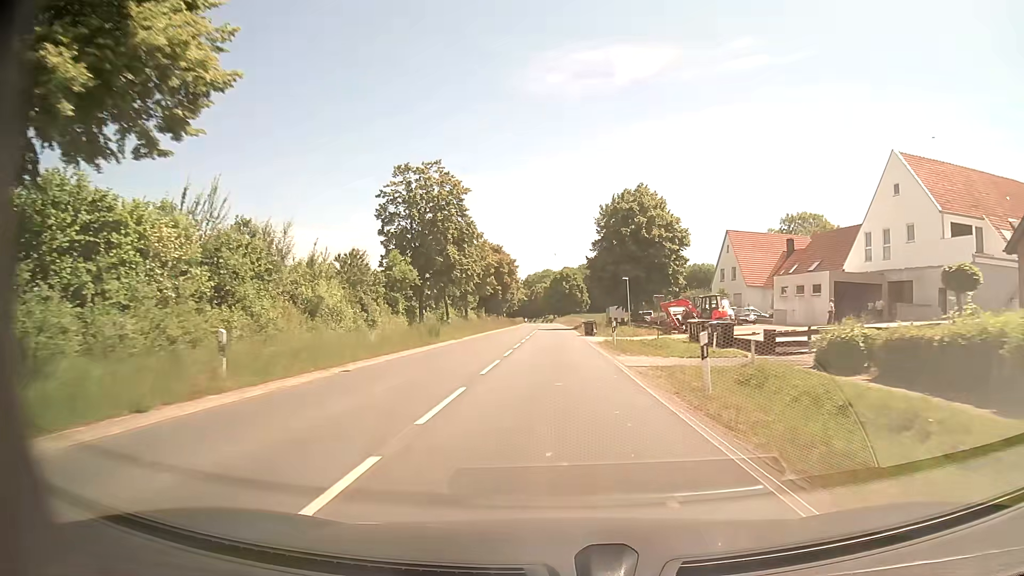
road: secondary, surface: asphalt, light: Day
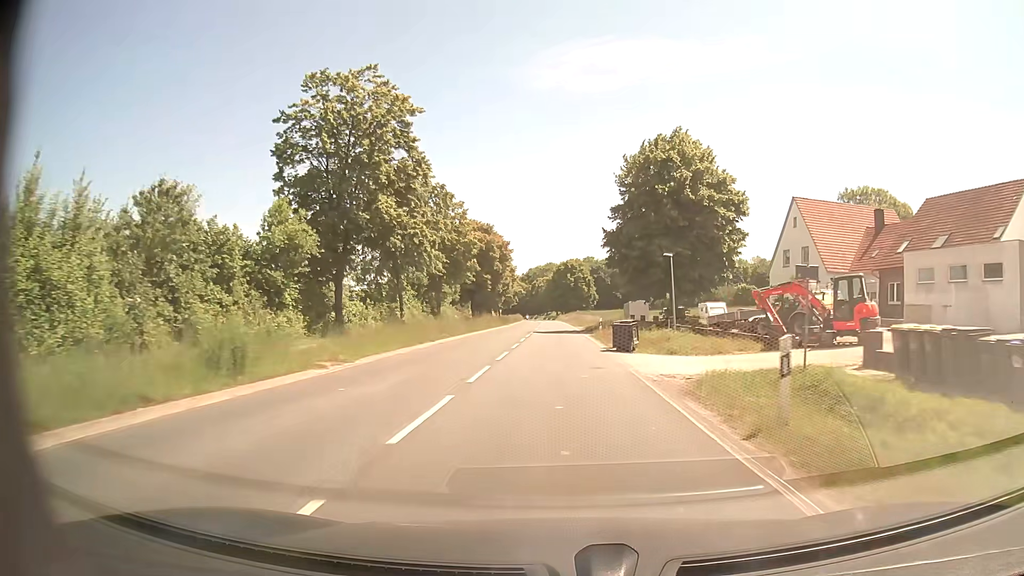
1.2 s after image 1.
(0.0, +21.6) m; 0°
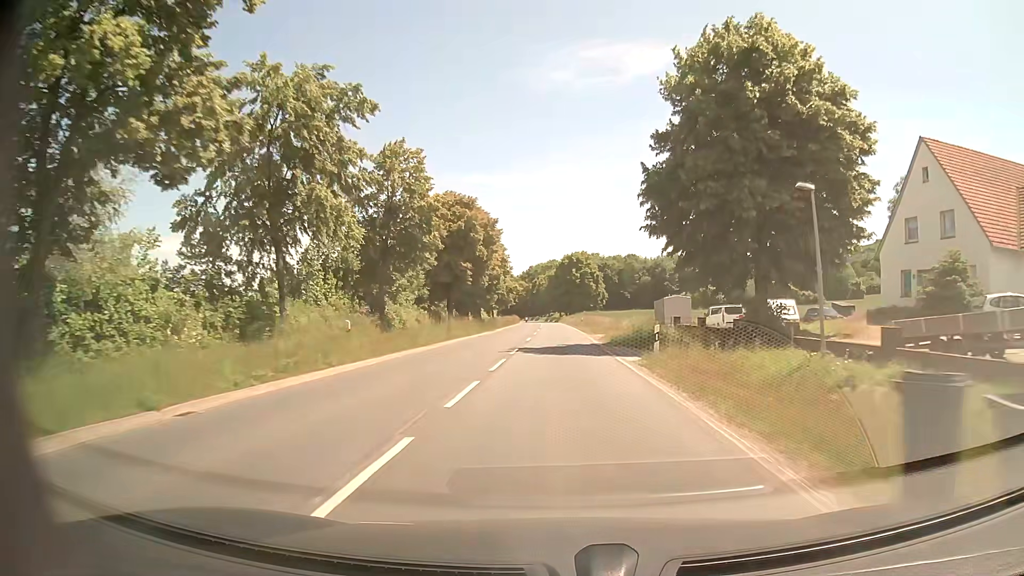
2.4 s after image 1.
(0.0, +21.6) m; 0°
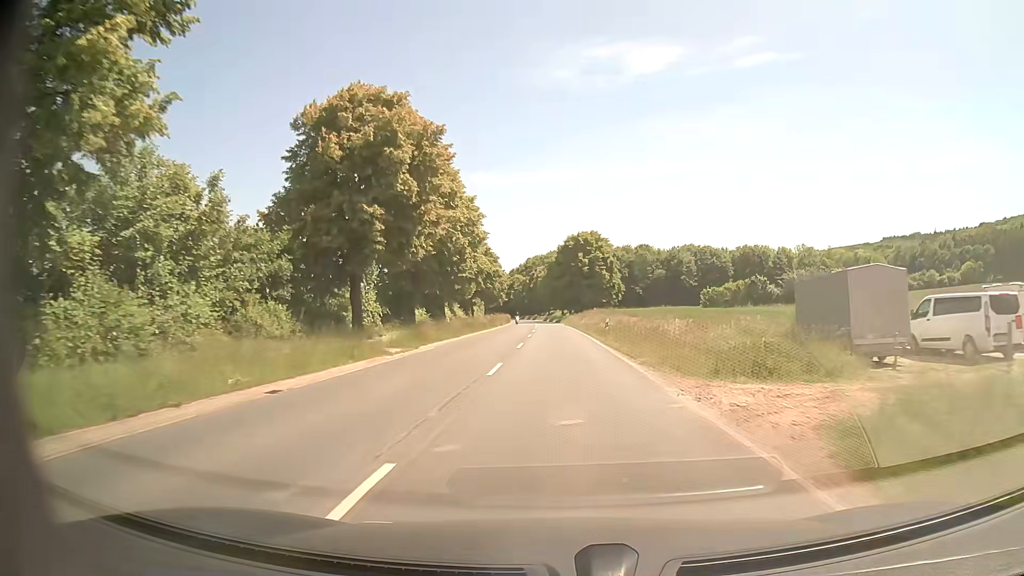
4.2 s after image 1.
(0.0, +32.4) m; 0°
(0, +10) (0, +20) (0, +30) (0, +40) (0, +50) (0, +60) (0, +70) (-1, +80) (-1, +90) (-1, +100) m
